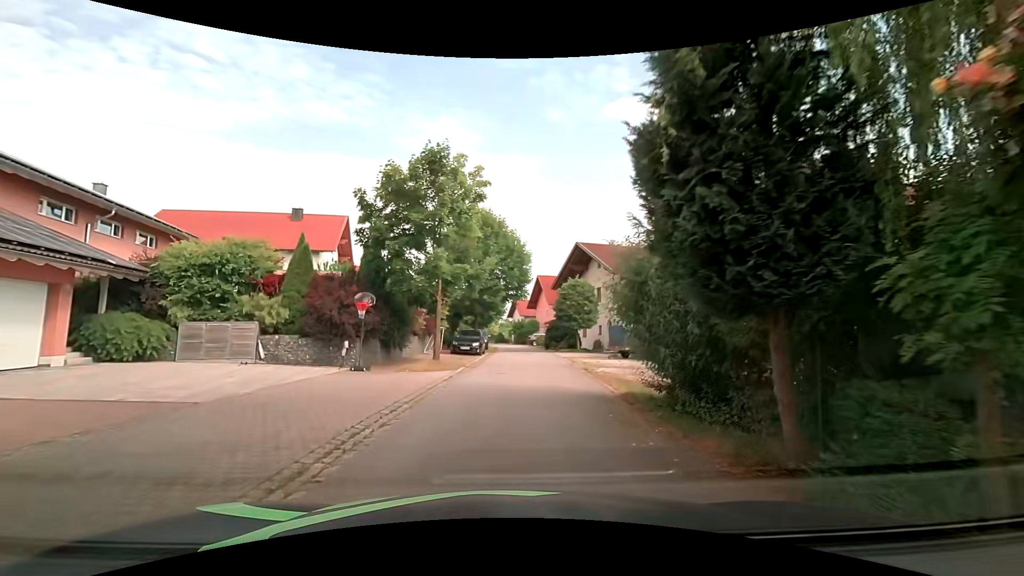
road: residential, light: Day
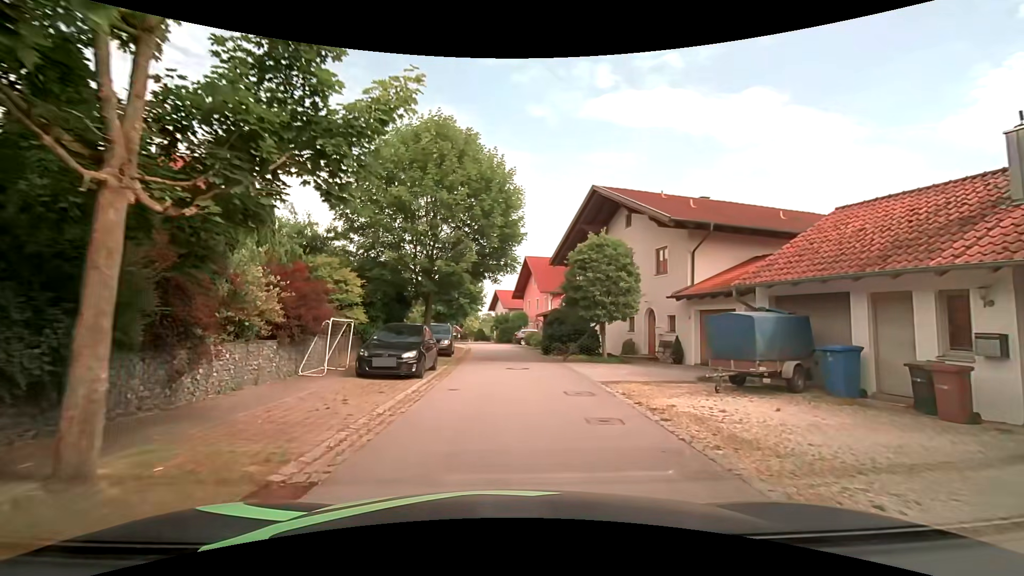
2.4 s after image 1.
(+0.5, +15.1) m; +3°
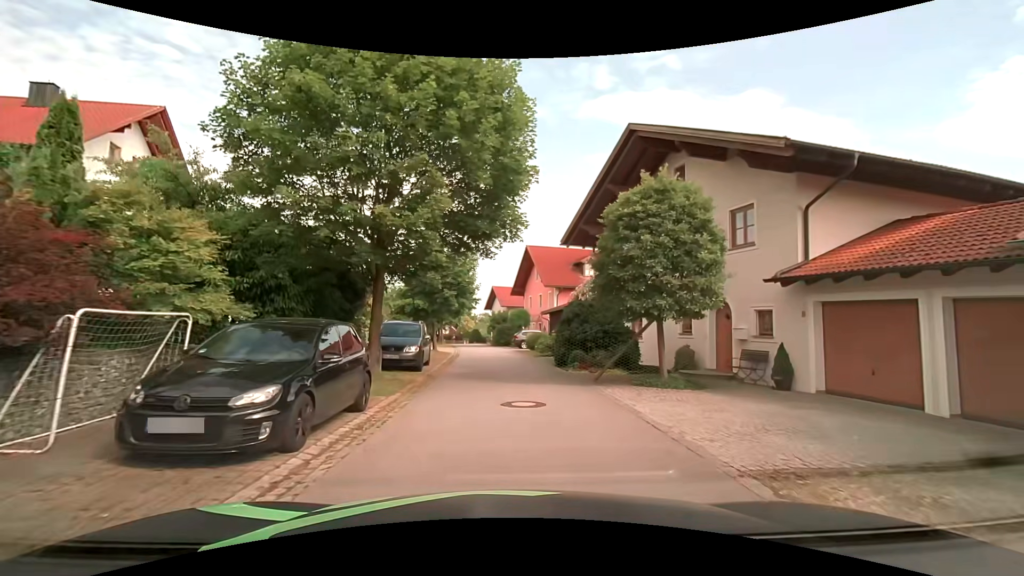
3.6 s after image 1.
(0.0, +8.0) m; +1°
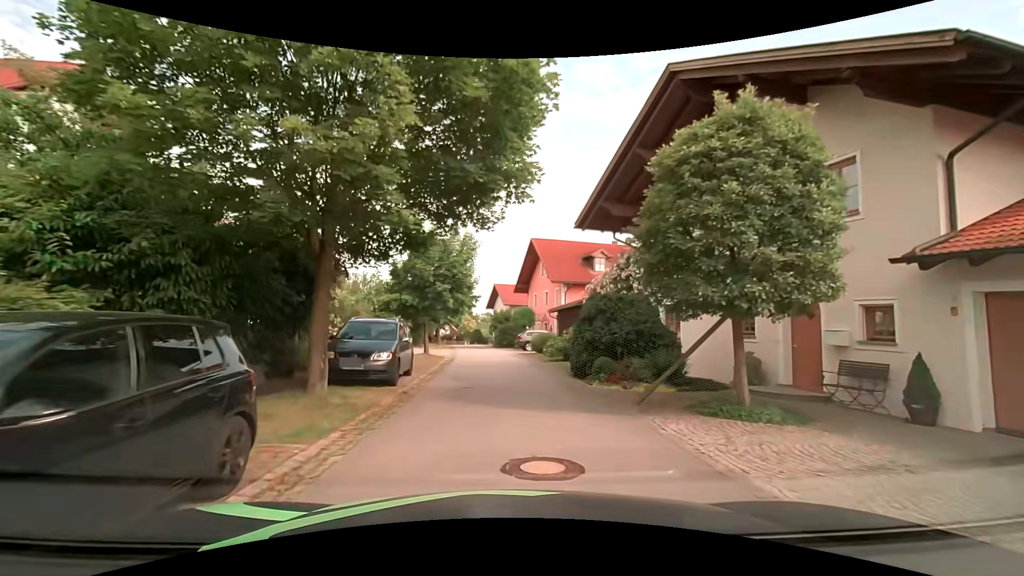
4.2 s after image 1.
(-0.1, +4.1) m; -1°
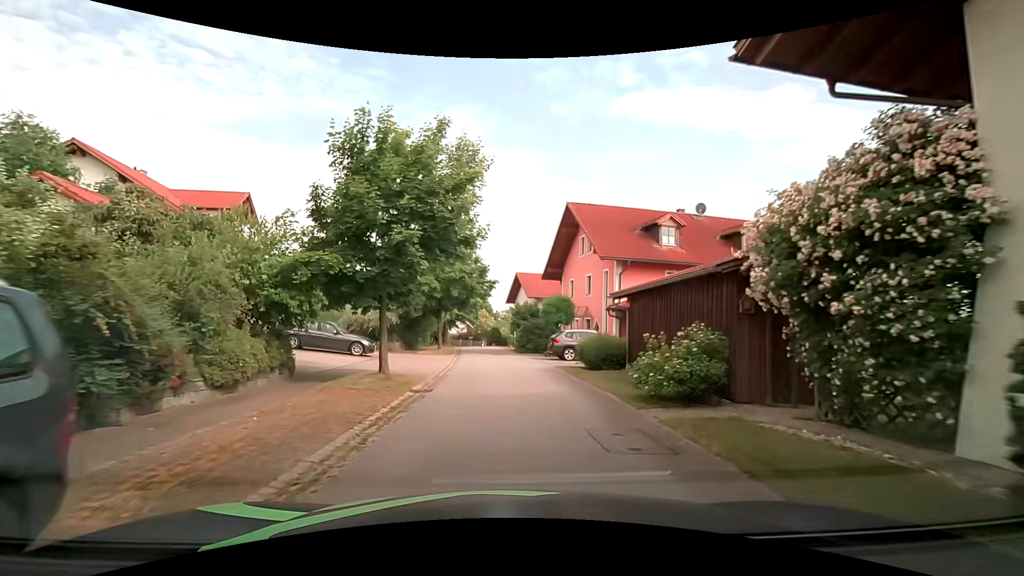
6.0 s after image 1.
(-0.4, +12.8) m; -3°
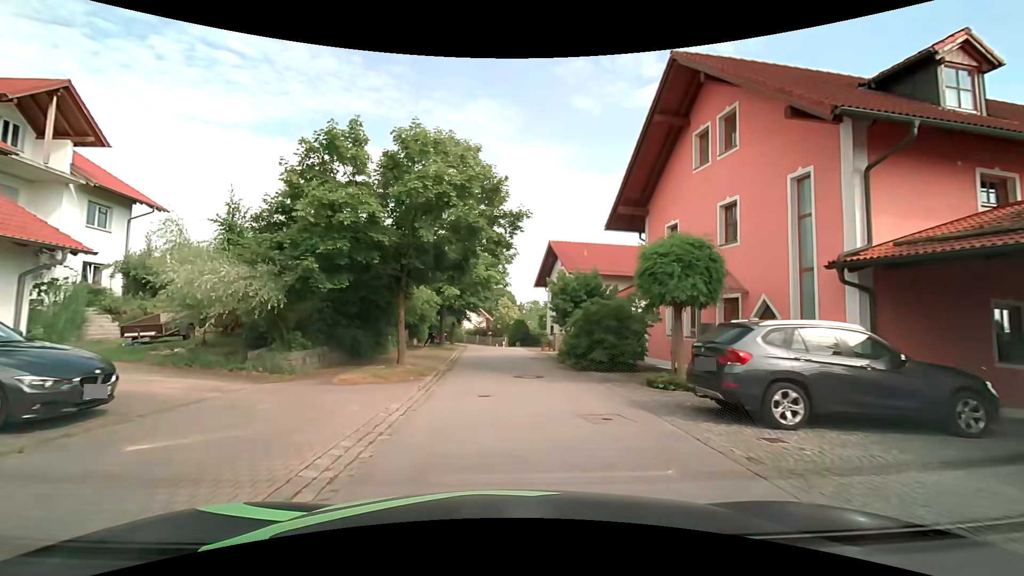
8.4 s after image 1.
(-0.4, +17.7) m; -3°
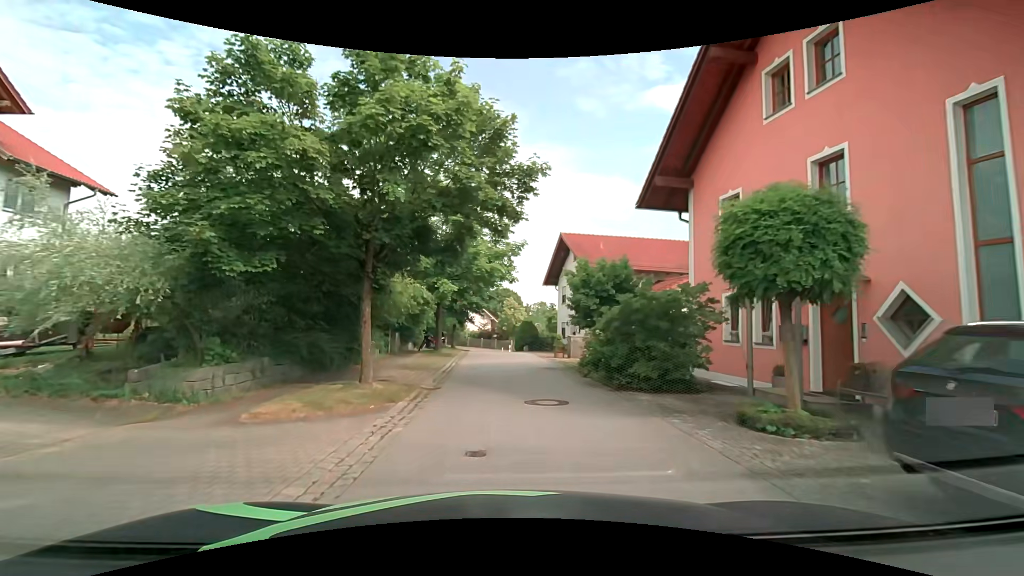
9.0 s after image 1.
(0.0, +4.3) m; 0°
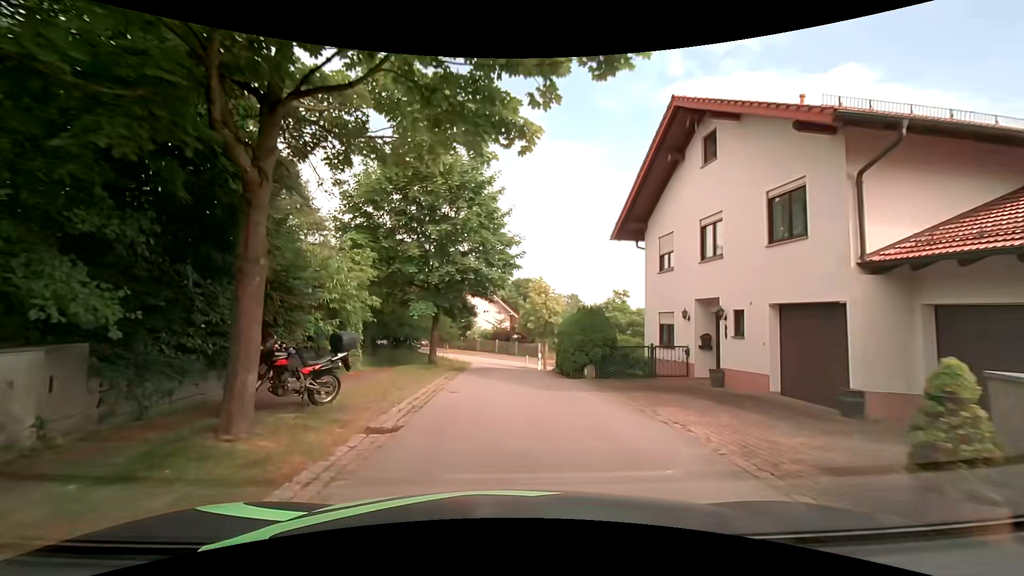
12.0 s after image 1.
(-0.5, +21.5) m; -1°
(0, +10) (-1, +20) (-1, +30) (-2, +40) (-6, +49) (-13, +56) (-21, +62) (-29, +68) (-36, +75) (-38, +85) m
